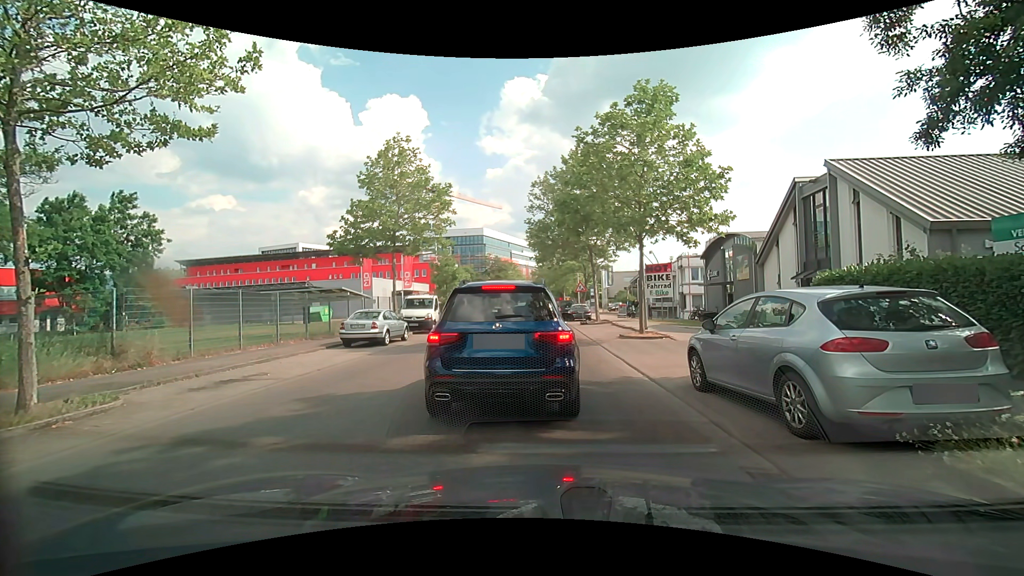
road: unclassified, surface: asphalt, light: Day
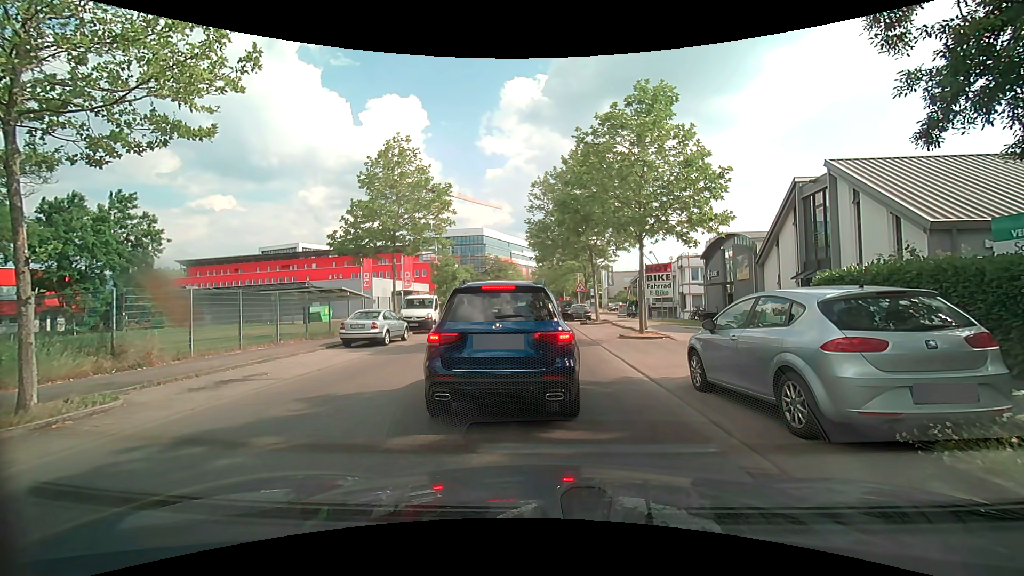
(0.0, 0.0) m; 0°
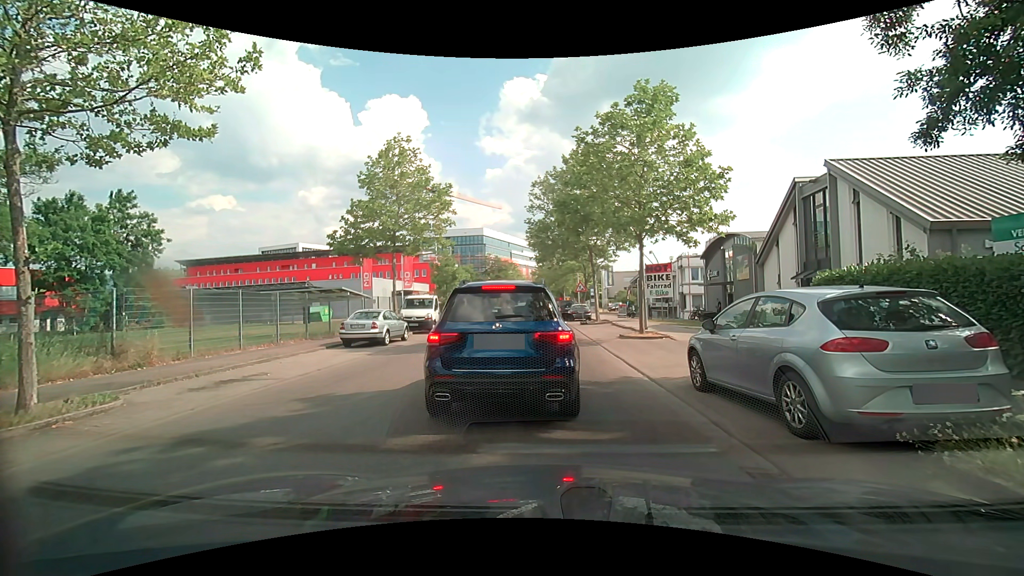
(0.0, 0.0) m; 0°
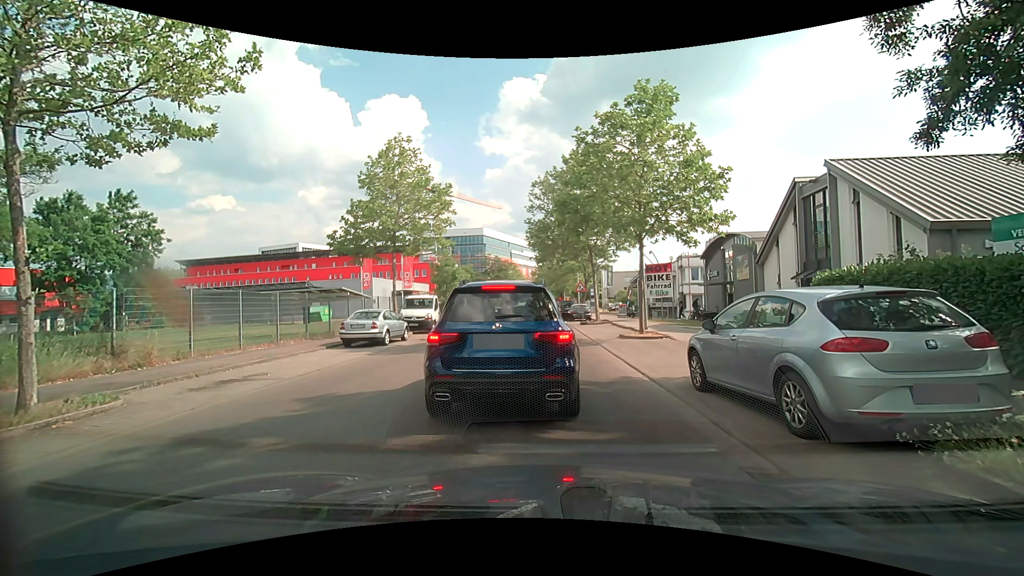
(0.0, 0.0) m; 0°
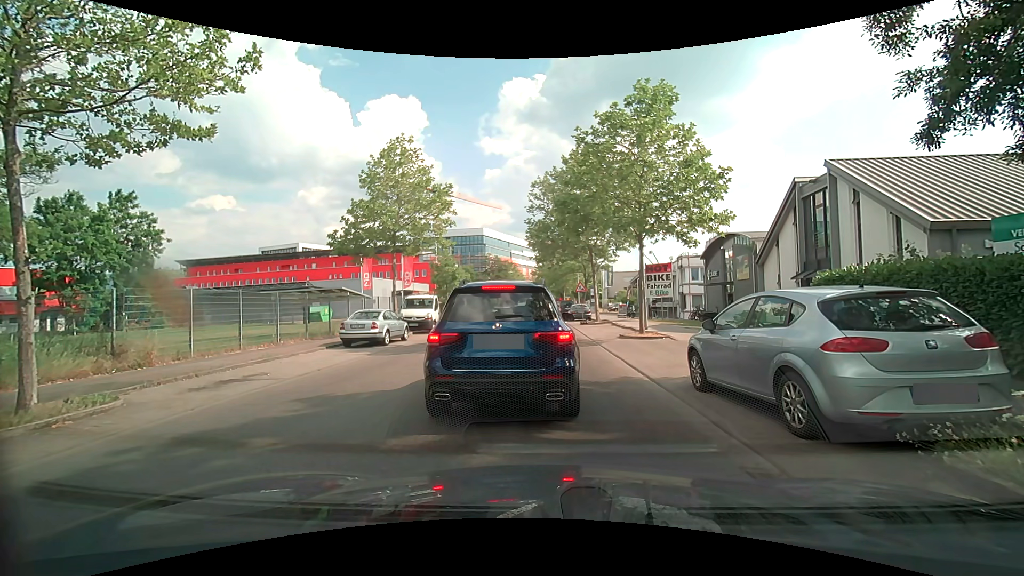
(0.0, 0.0) m; 0°
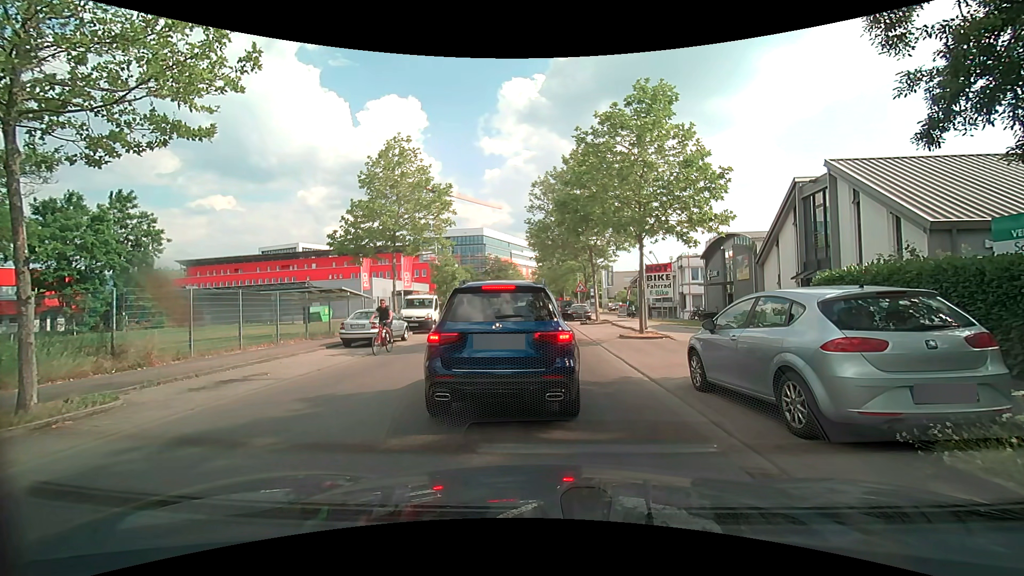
(0.0, 0.0) m; 0°
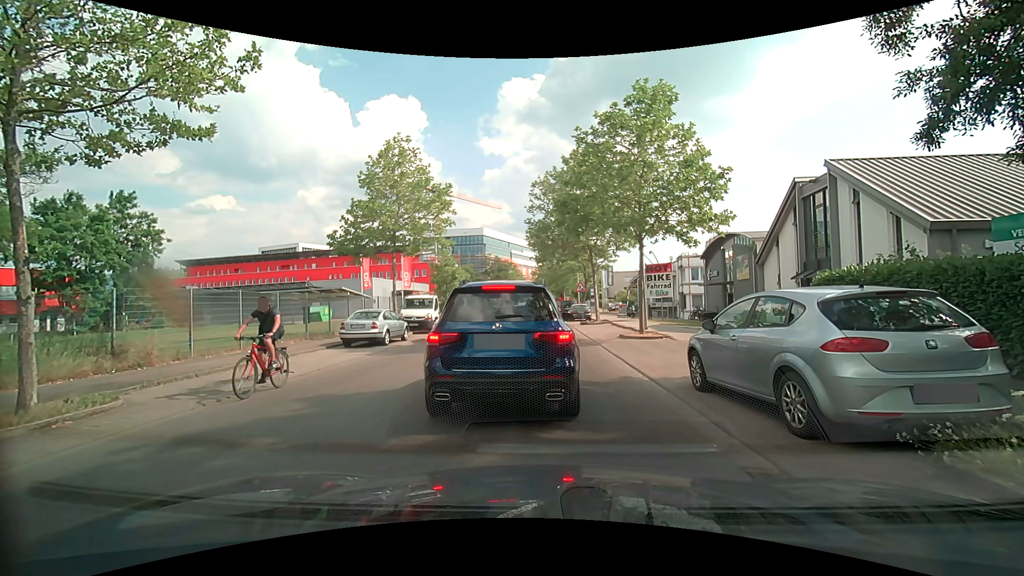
(0.0, 0.0) m; 0°
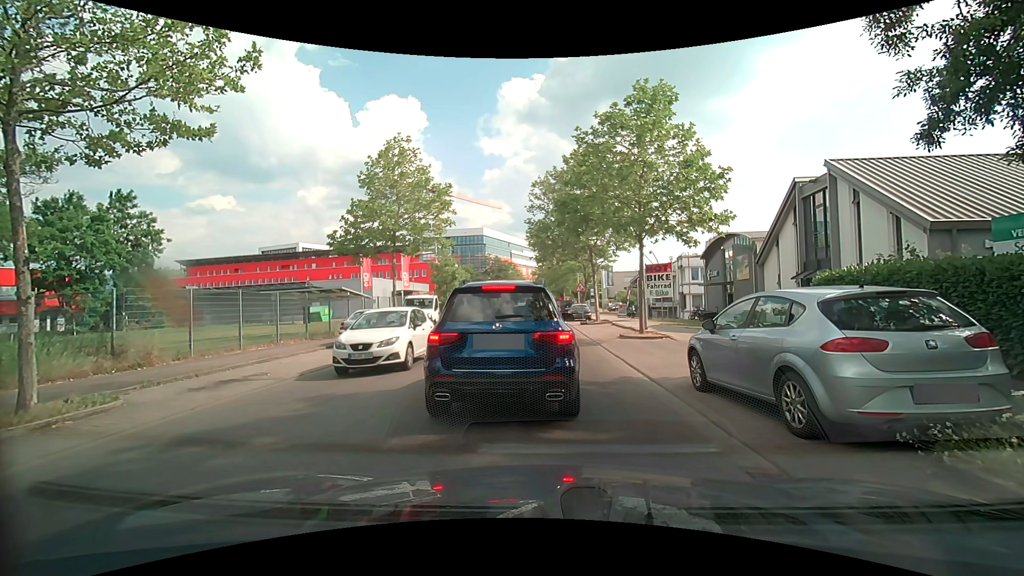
(0.0, 0.0) m; 0°
